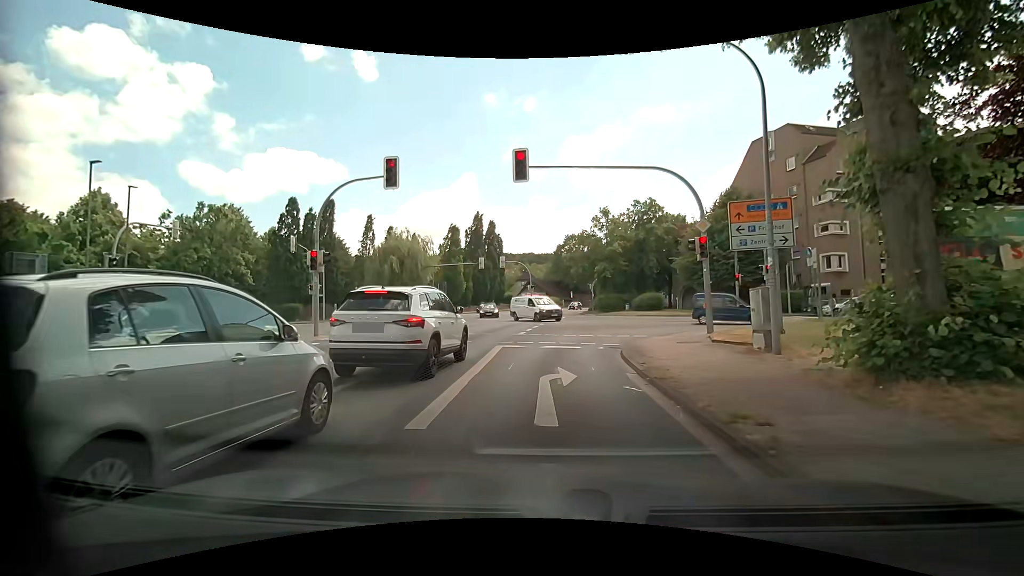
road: primary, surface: asphalt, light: Day
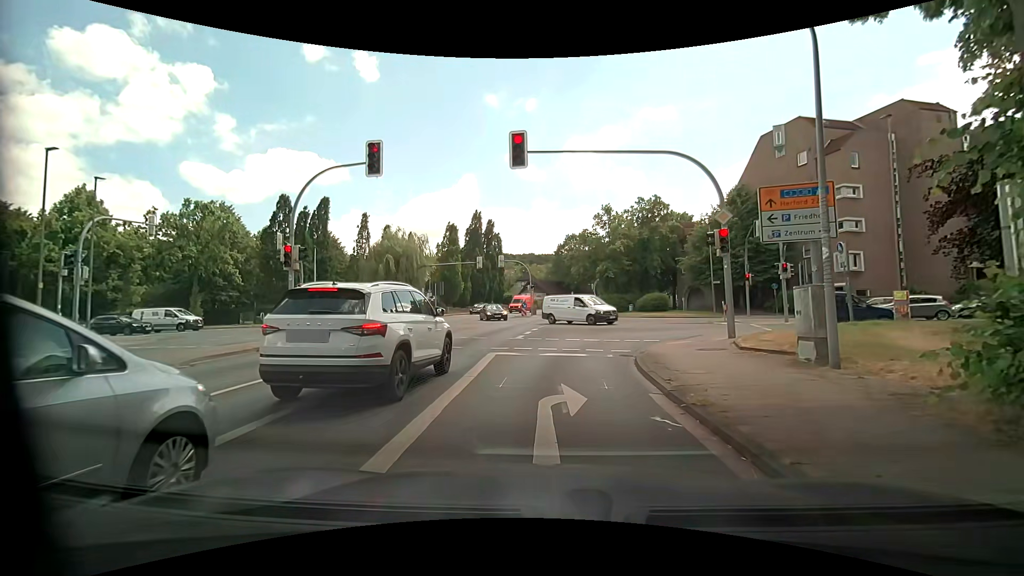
(0.0, +2.1) m; 0°
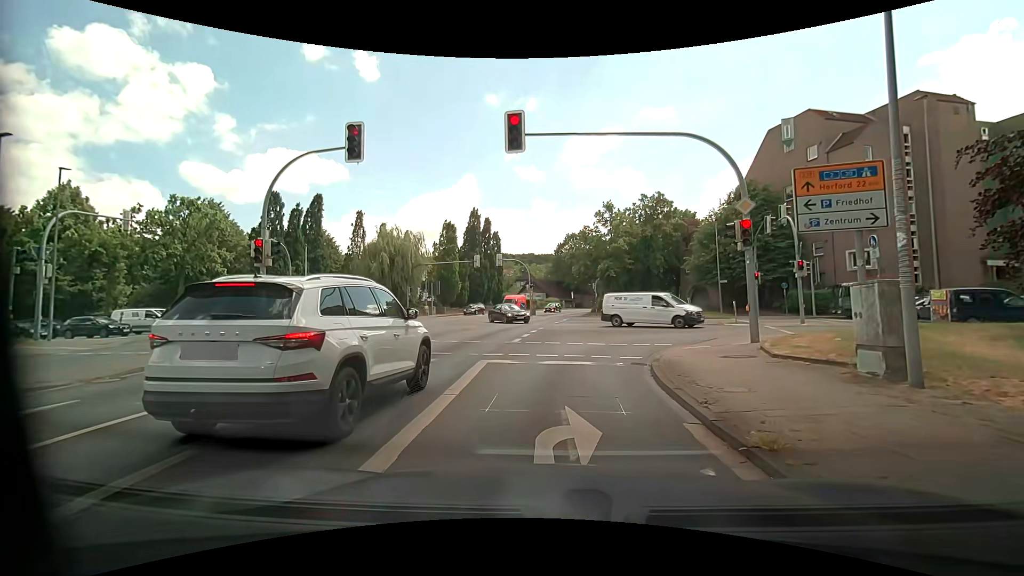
(0.0, +1.8) m; -1°
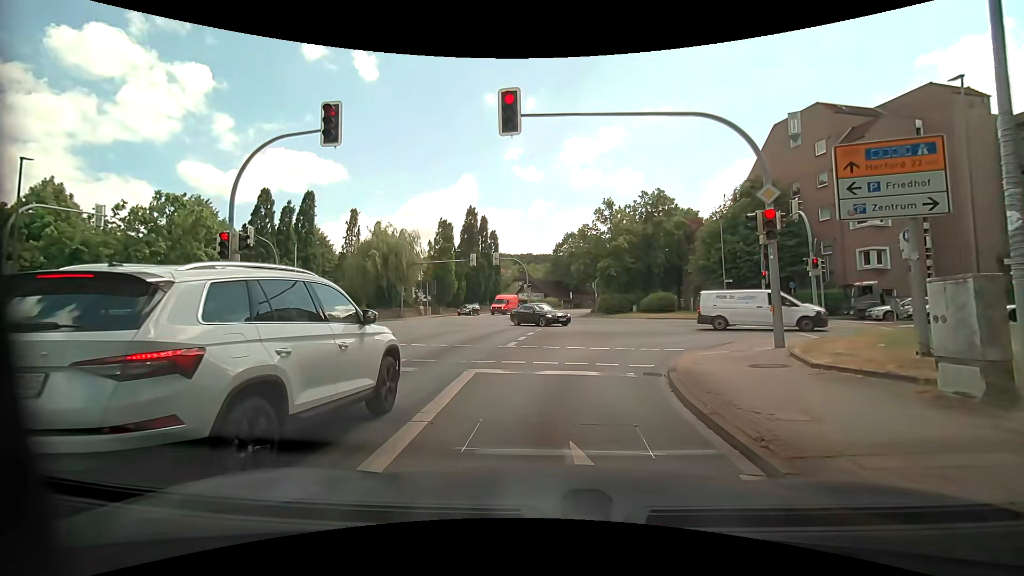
(0.0, +1.6) m; +1°
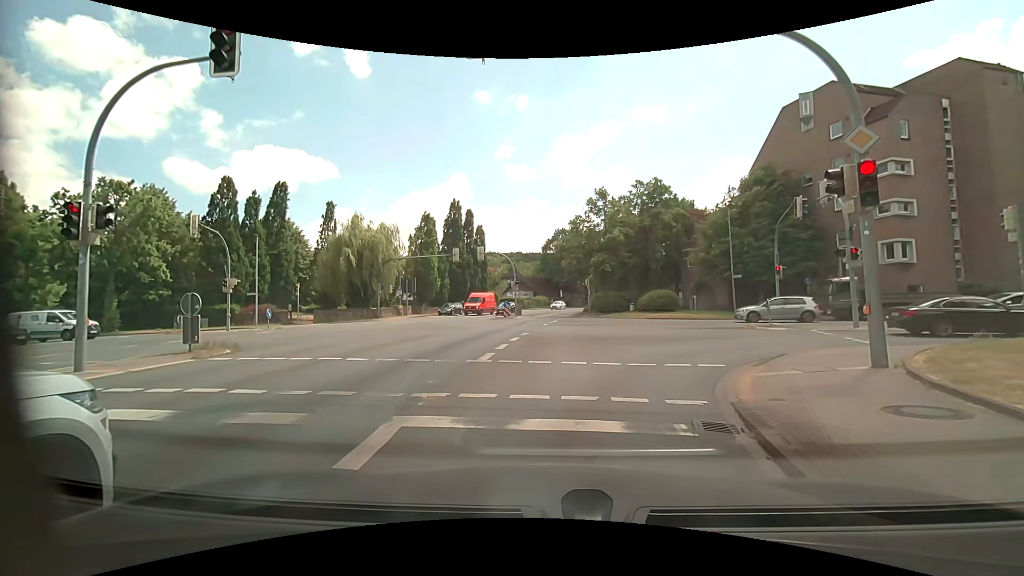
(0.0, +4.2) m; -1°
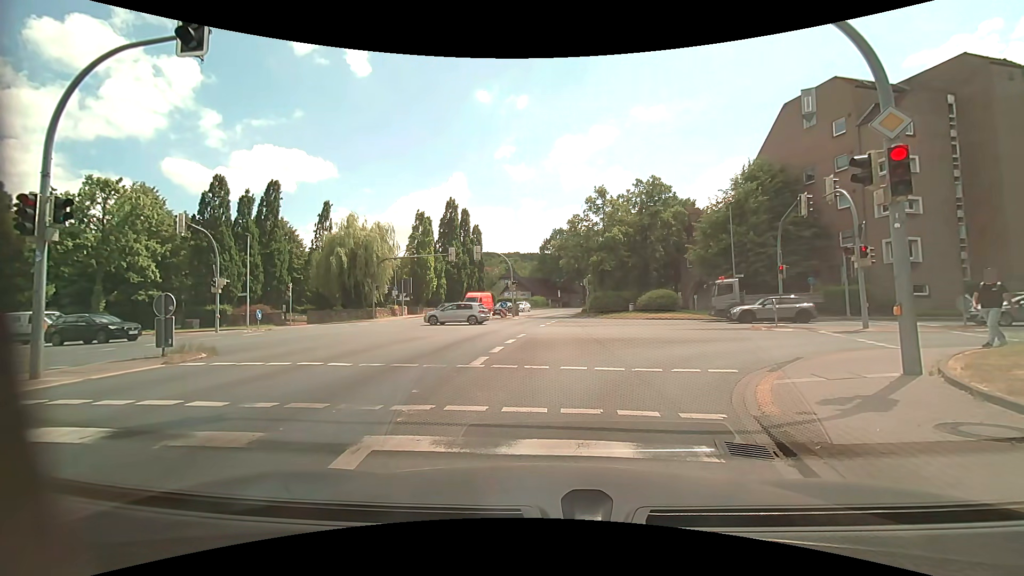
(0.0, +0.9) m; 0°
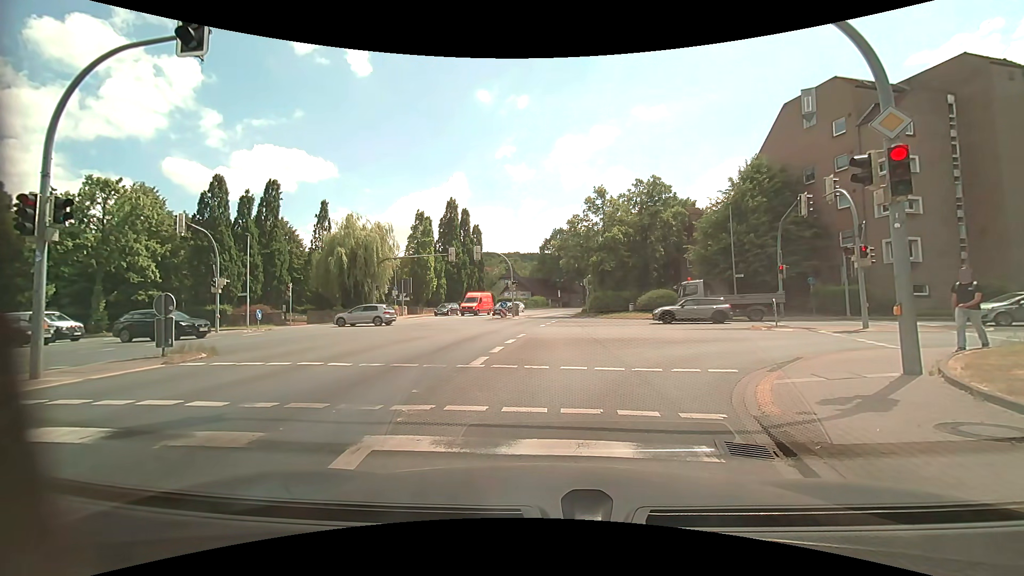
(0.0, 0.0) m; 0°
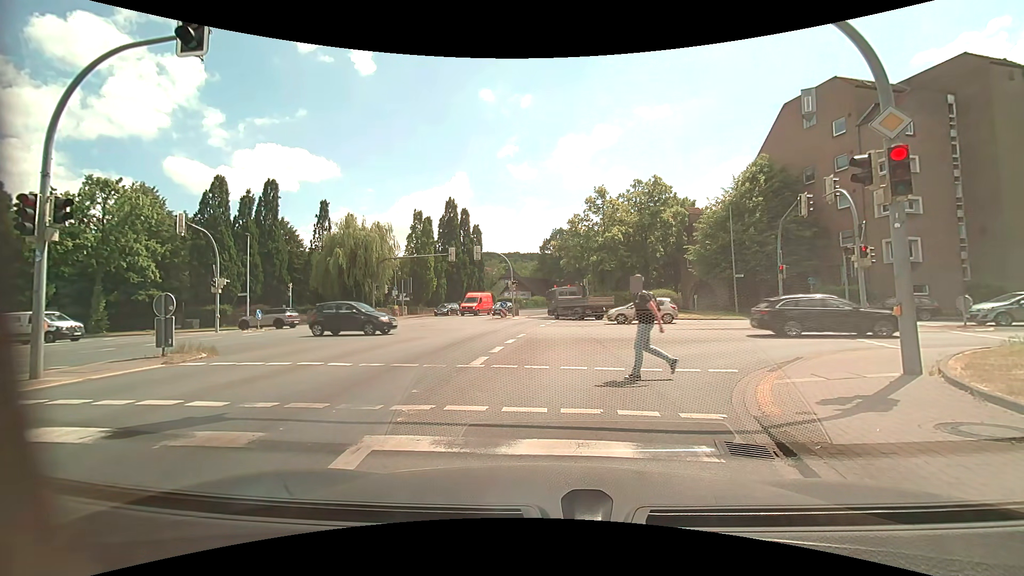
(0.0, 0.0) m; 0°
(+1, +10) (+7, +18) (+17, +20) (+27, +18) (+36, +16) (+46, +14) (+56, +11) (+66, +9) (+75, +7) (+85, +6) m
